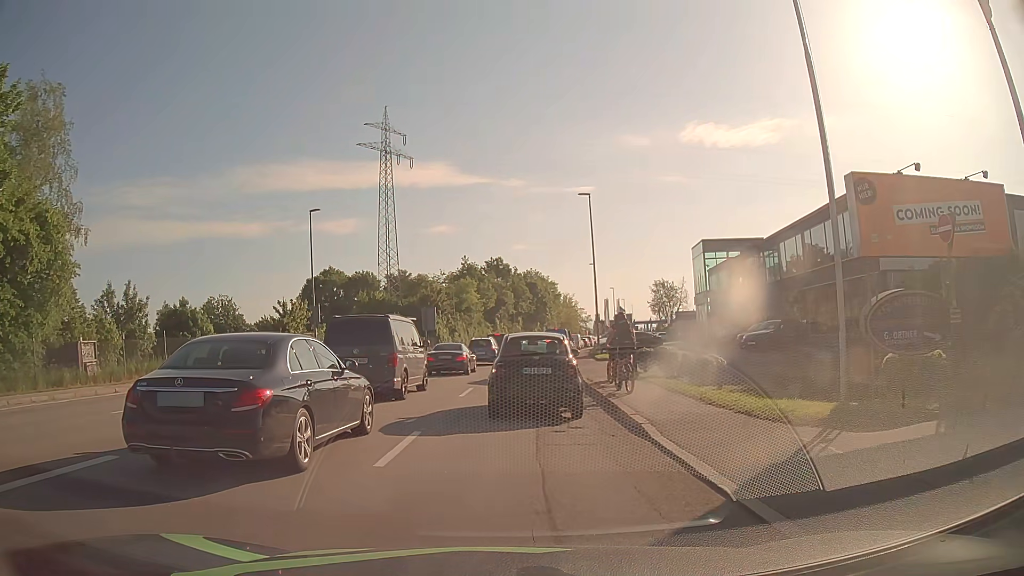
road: tertiary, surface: asphalt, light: Day
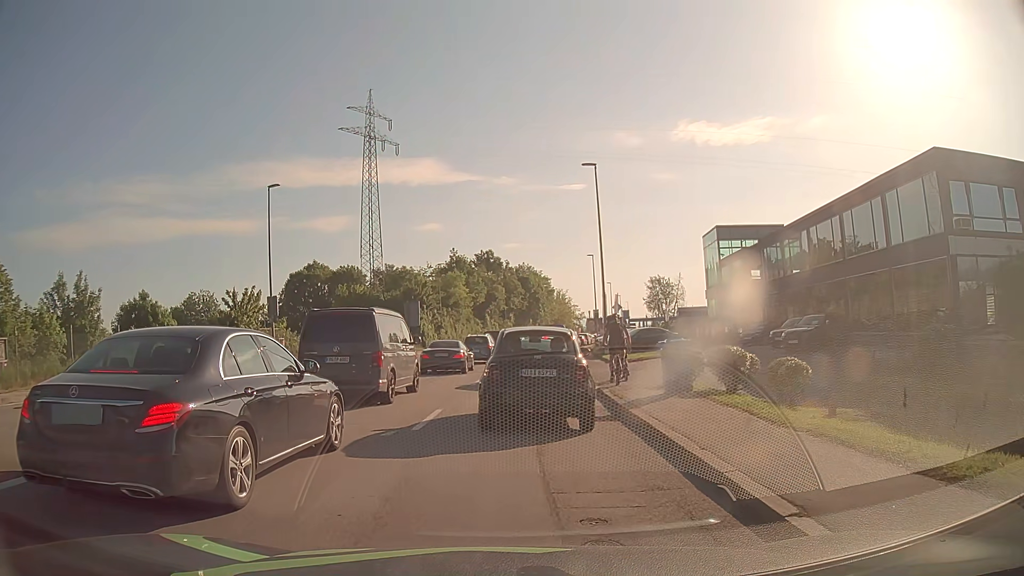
(0.0, +6.8) m; 0°
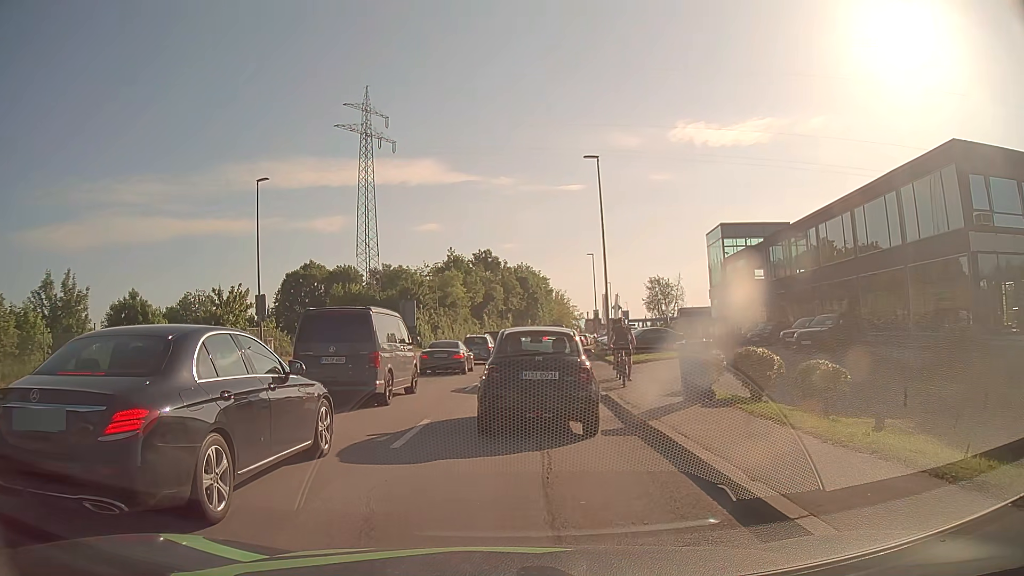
(0.0, +1.6) m; -1°
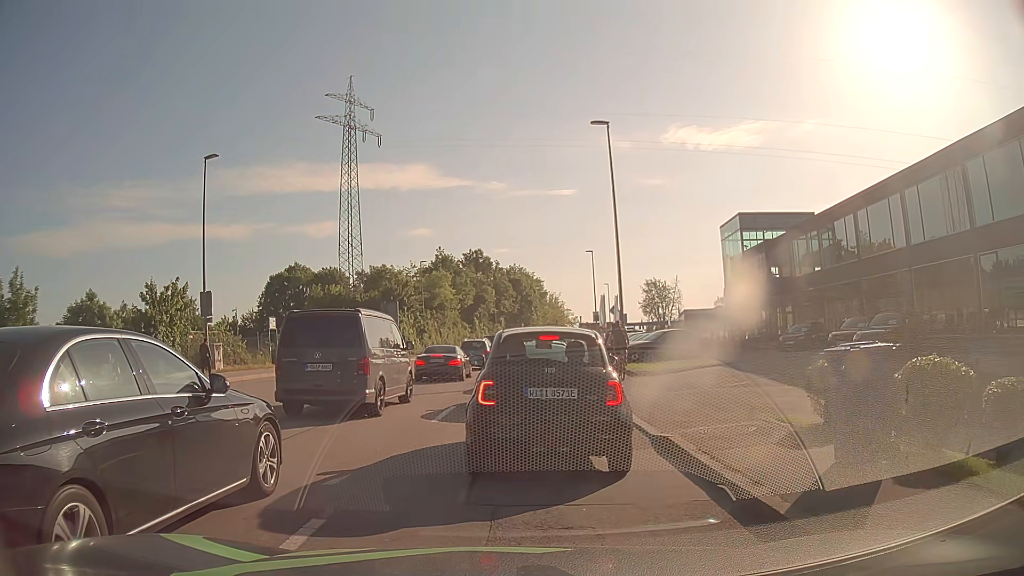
(+0.1, +6.2) m; +3°
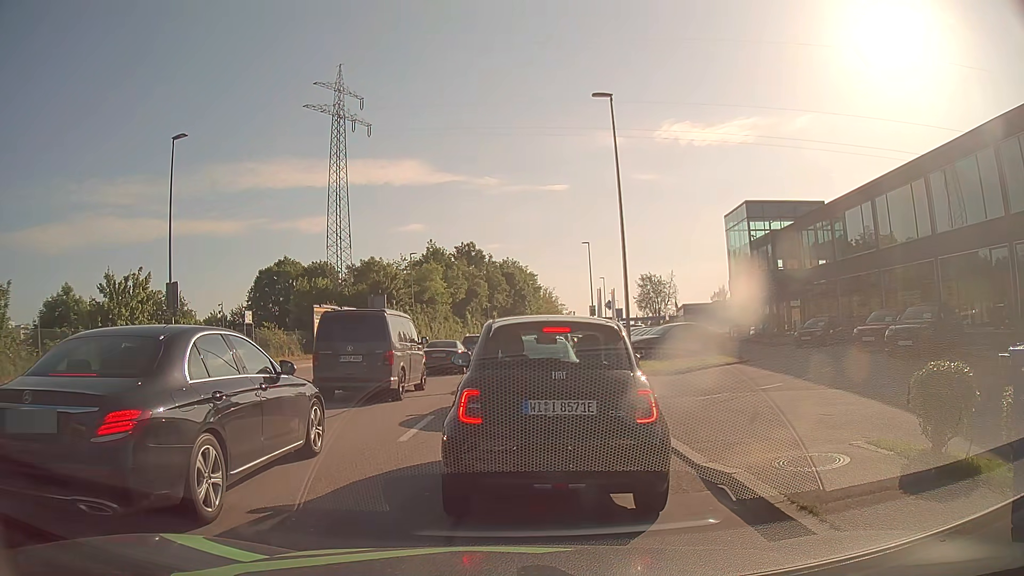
(-0.1, +2.7) m; -1°
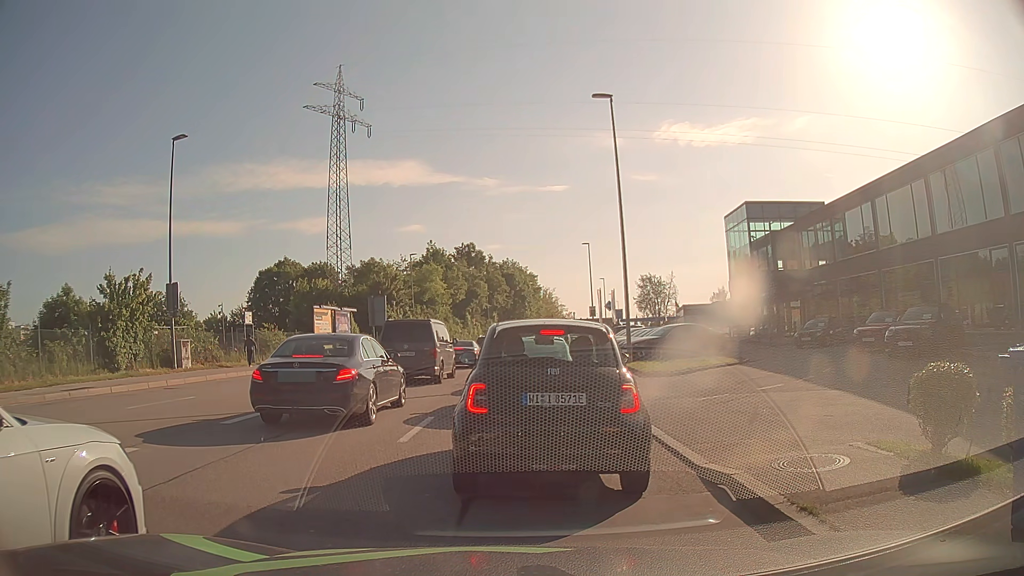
(0.0, +0.1) m; 0°
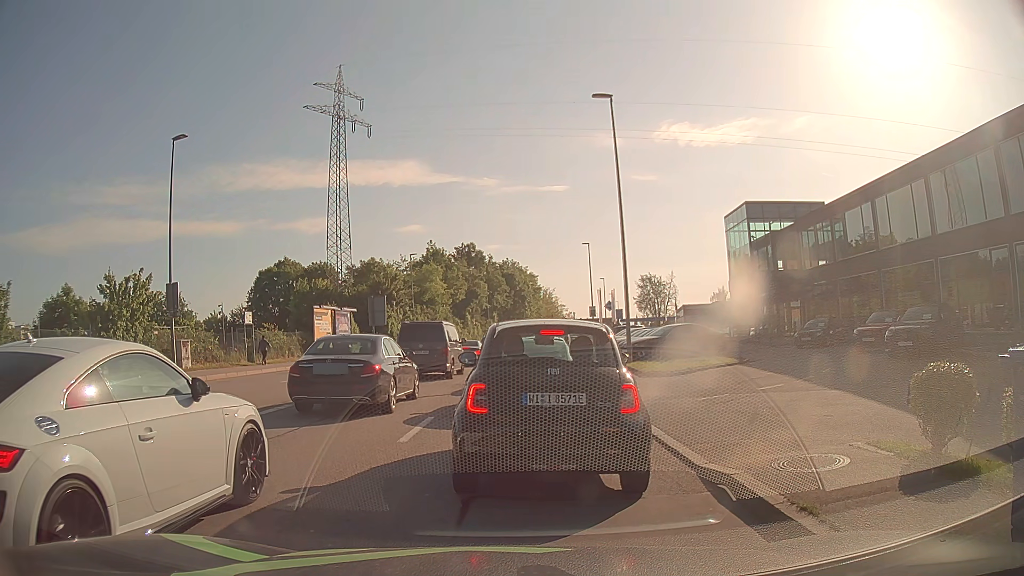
(0.0, 0.0) m; 0°
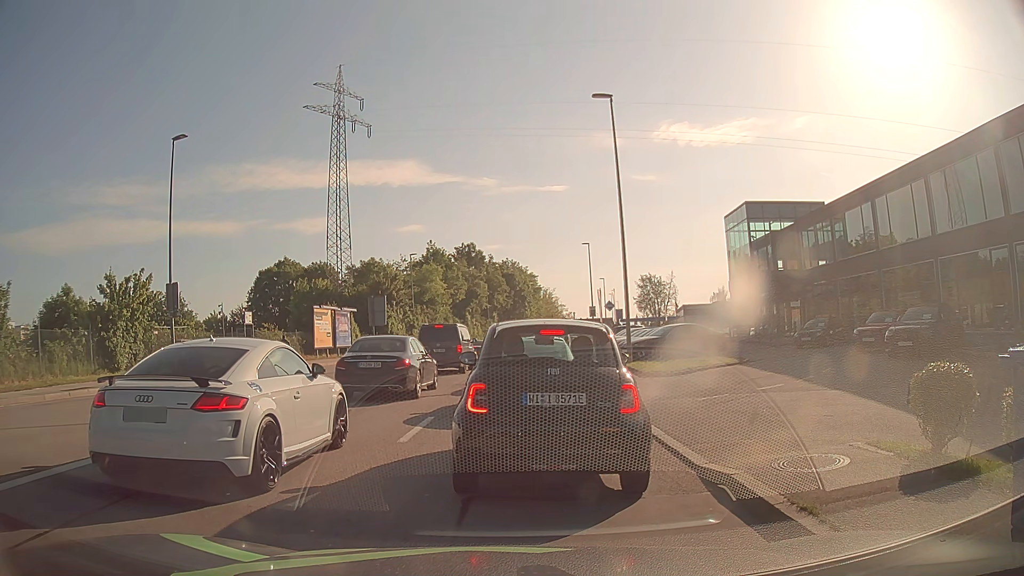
(0.0, 0.0) m; 0°
